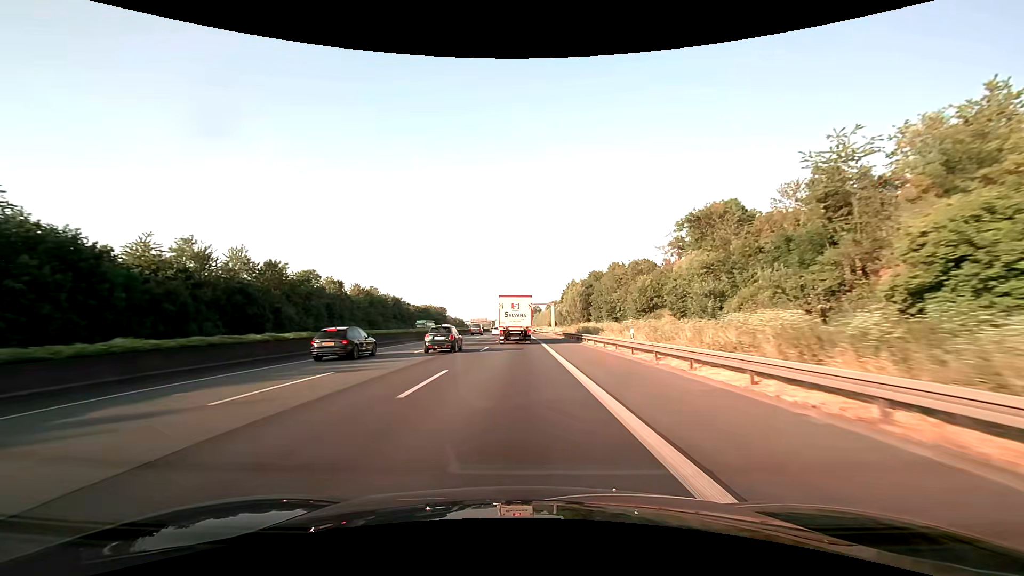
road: motorway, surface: asphalt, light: Day
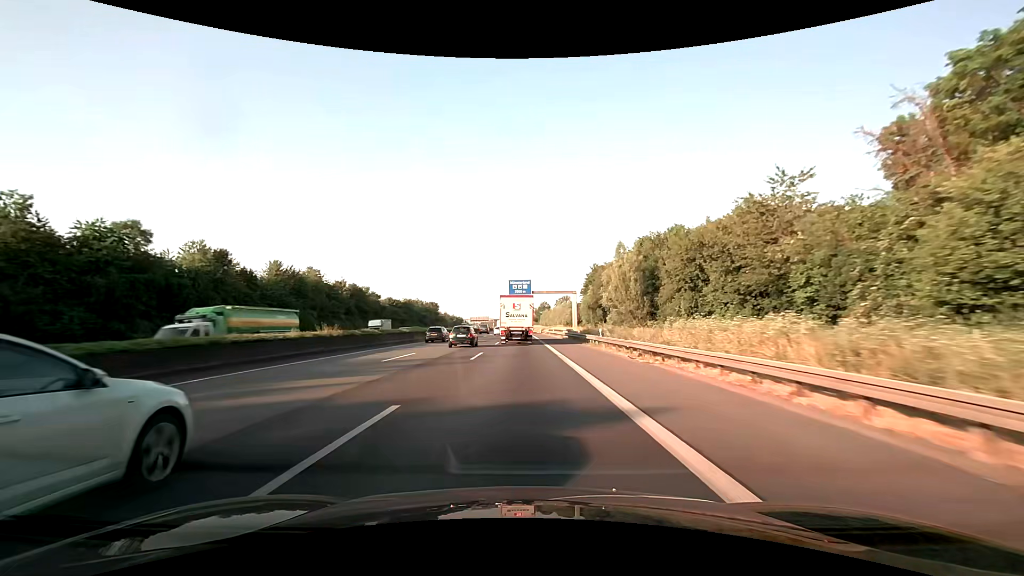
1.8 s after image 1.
(-0.2, +43.3) m; -1°
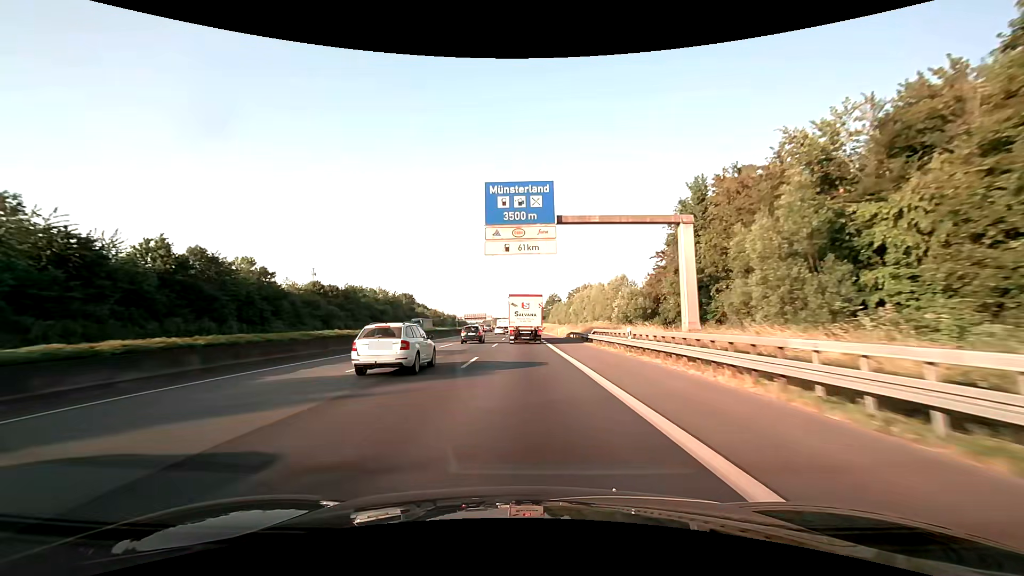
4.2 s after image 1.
(-0.2, +58.6) m; 0°
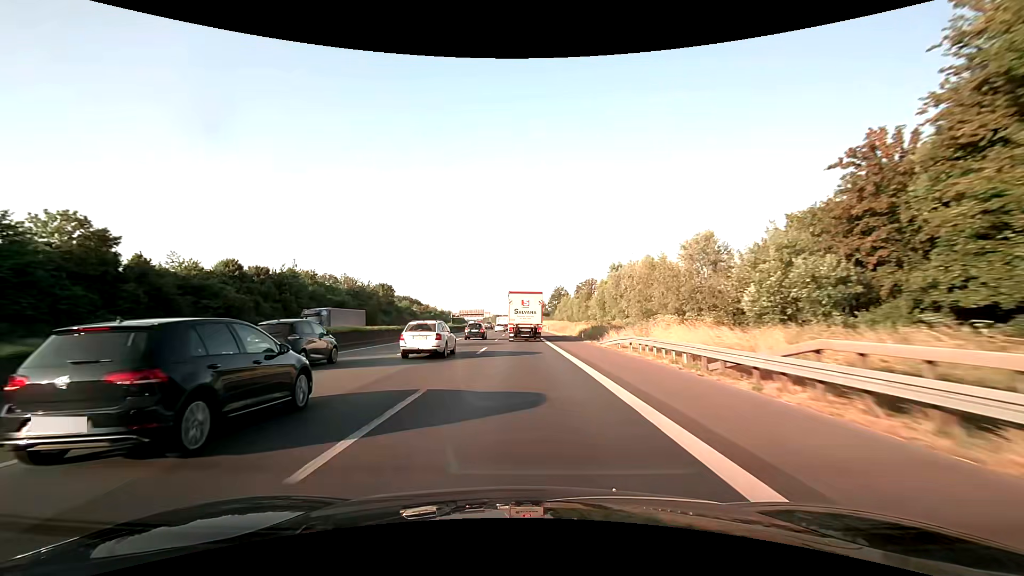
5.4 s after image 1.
(-0.1, +29.5) m; 0°
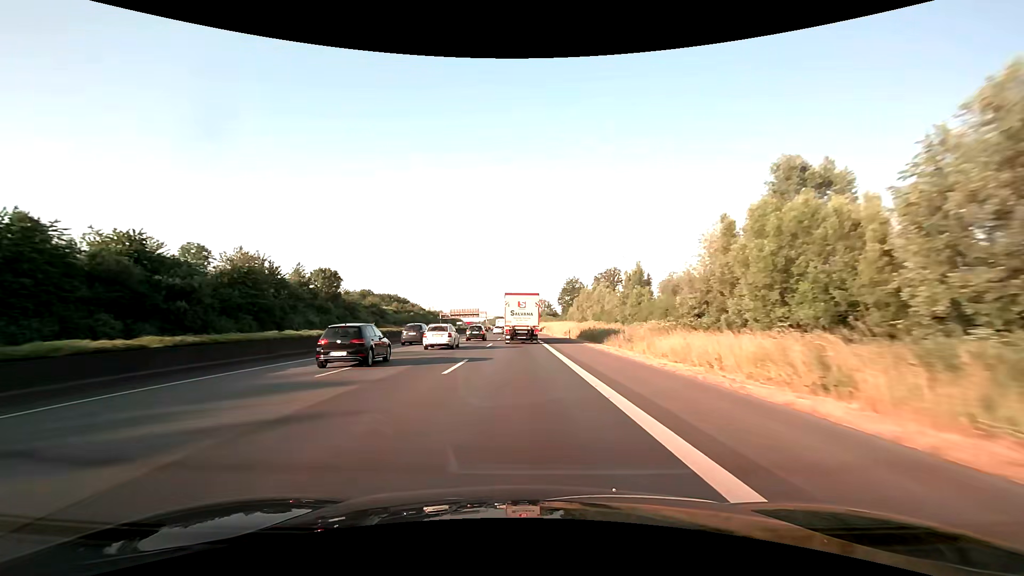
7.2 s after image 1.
(-0.1, +44.3) m; 0°
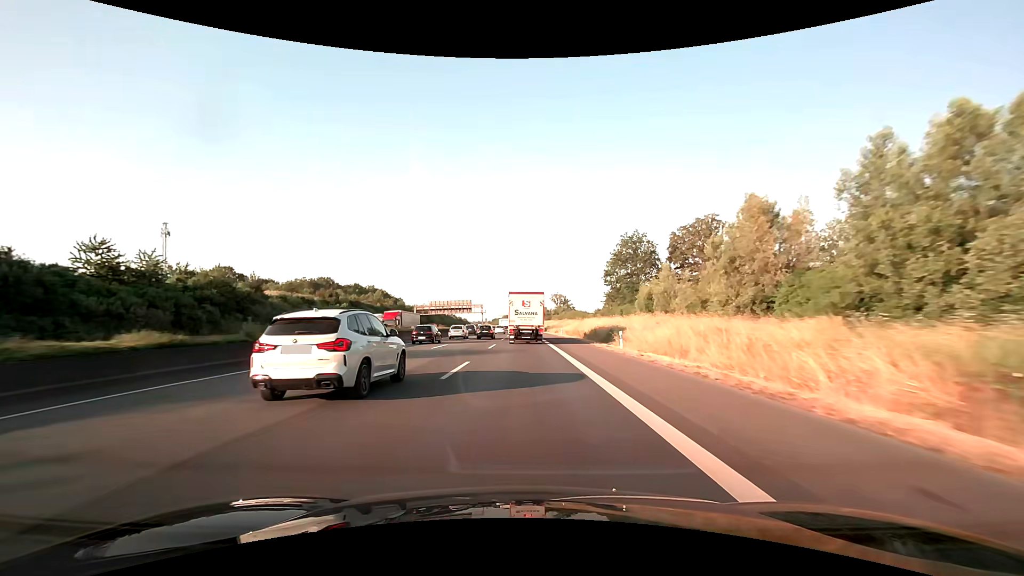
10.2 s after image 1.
(-0.8, +73.5) m; -1°
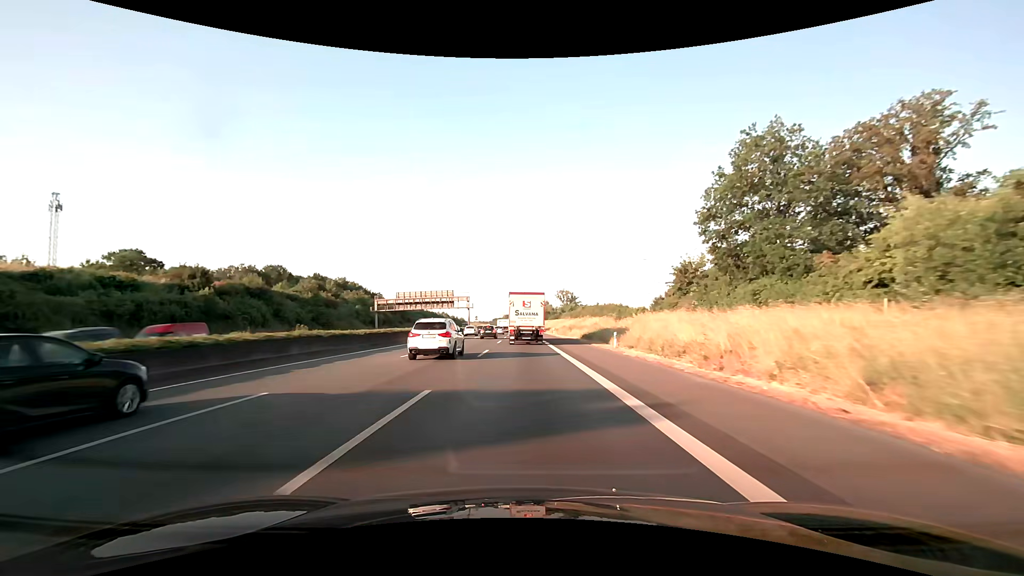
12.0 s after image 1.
(0.0, +43.8) m; 0°
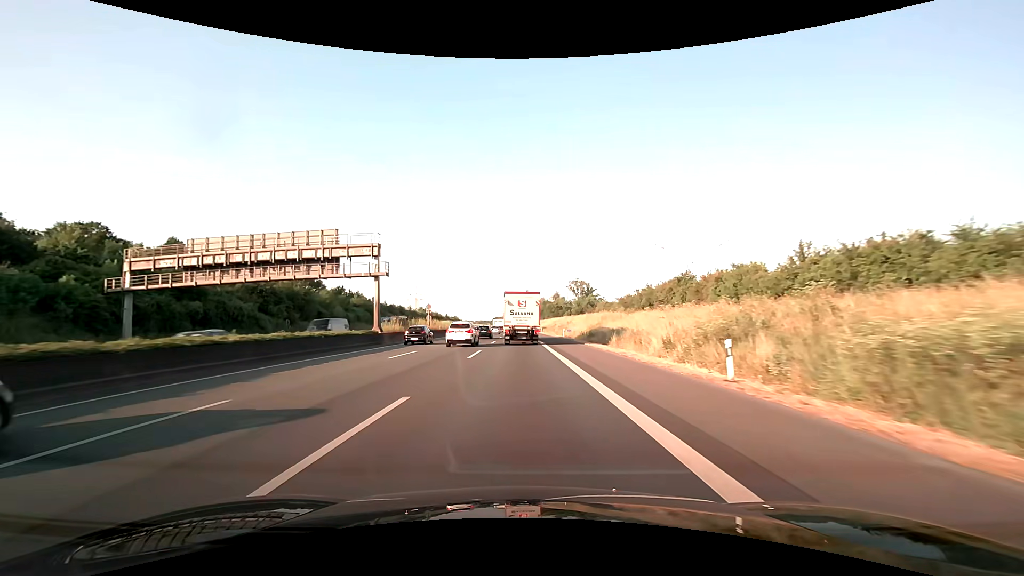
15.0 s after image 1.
(-0.3, +72.9) m; 0°
(0, +10) (0, +20) (0, +30) (0, +40) (0, +50) (0, +60) (0, +70) (-1, +80) (-1, +90) (-1, +100) m
